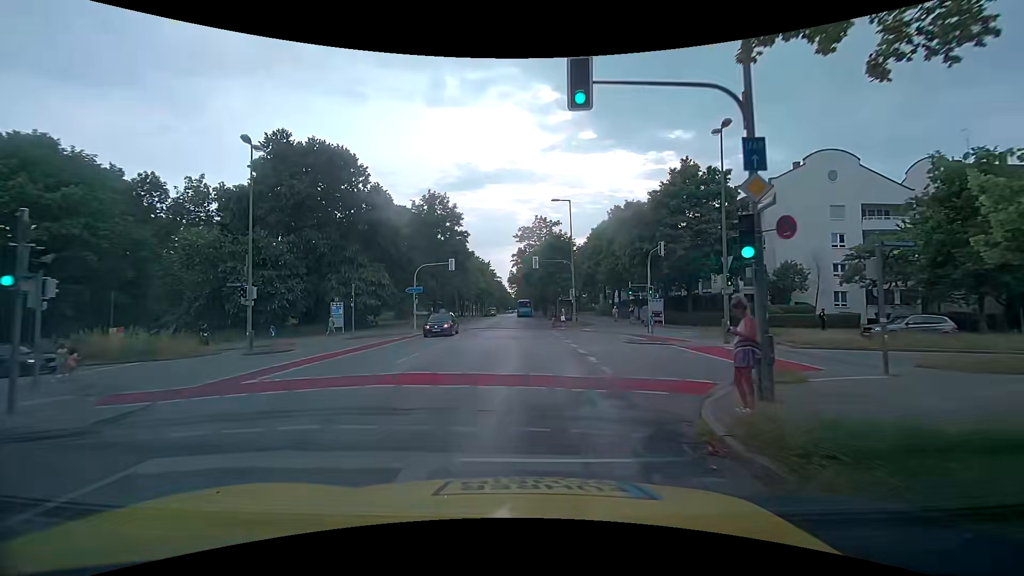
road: tertiary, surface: asphalt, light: Day
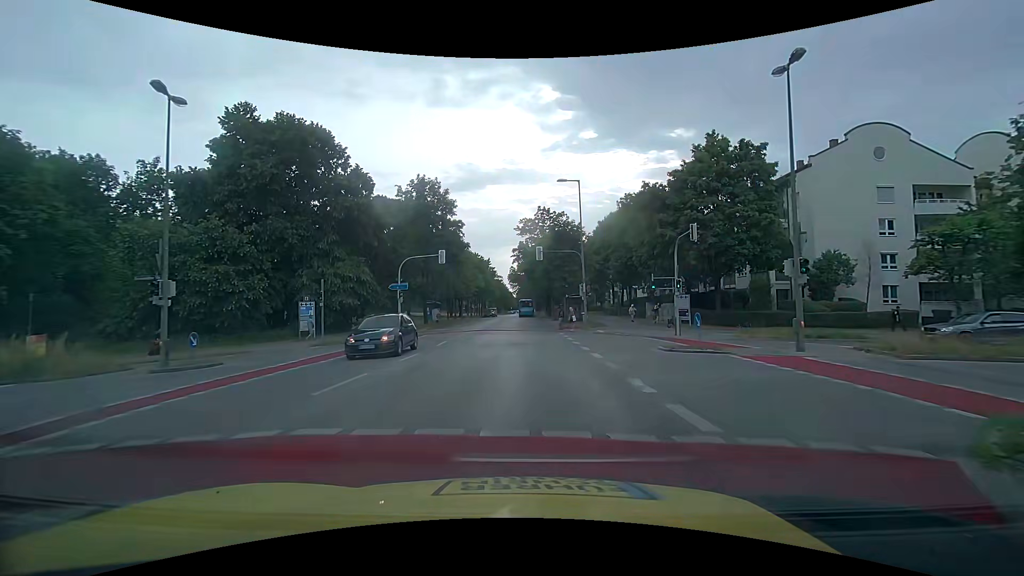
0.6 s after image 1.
(0.0, +6.0) m; 0°
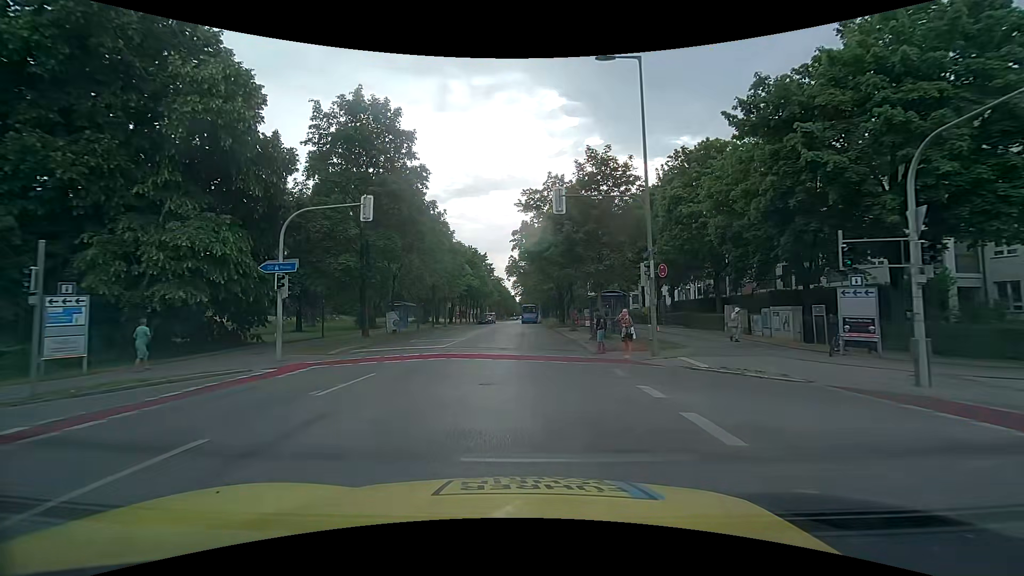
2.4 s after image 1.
(+0.2, +18.3) m; 0°
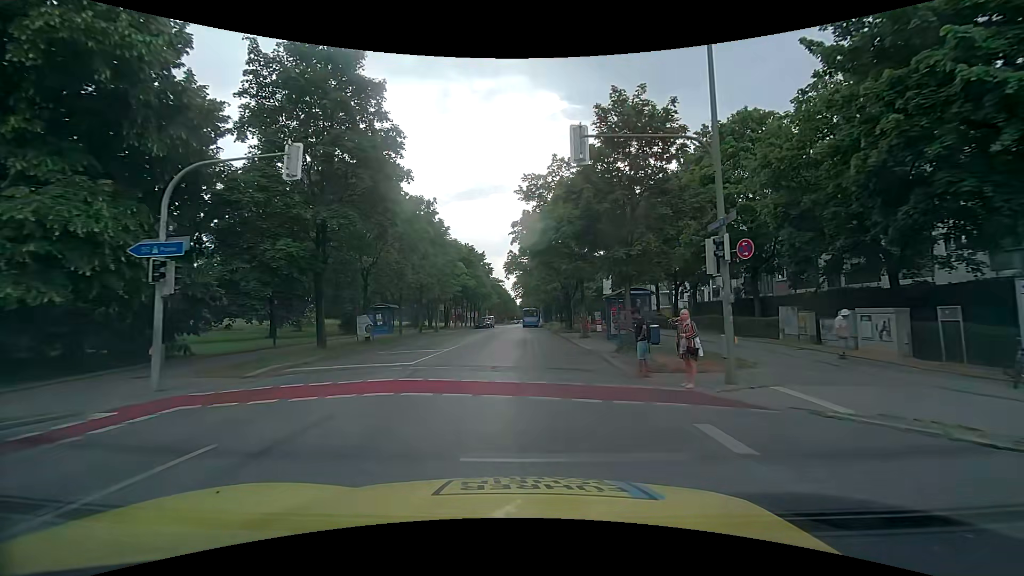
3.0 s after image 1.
(0.0, +6.2) m; +1°
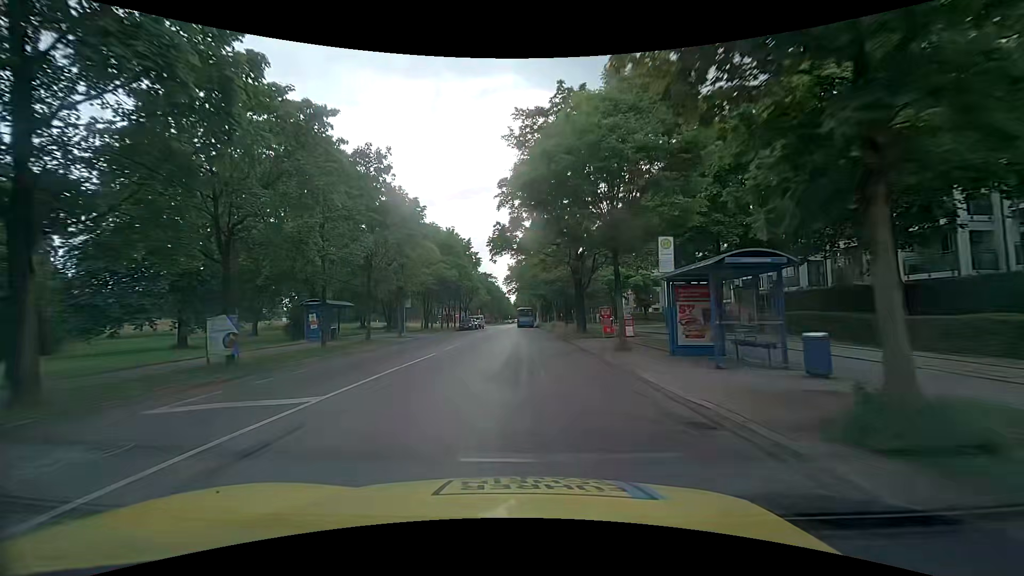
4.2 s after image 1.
(0.0, +12.8) m; -1°
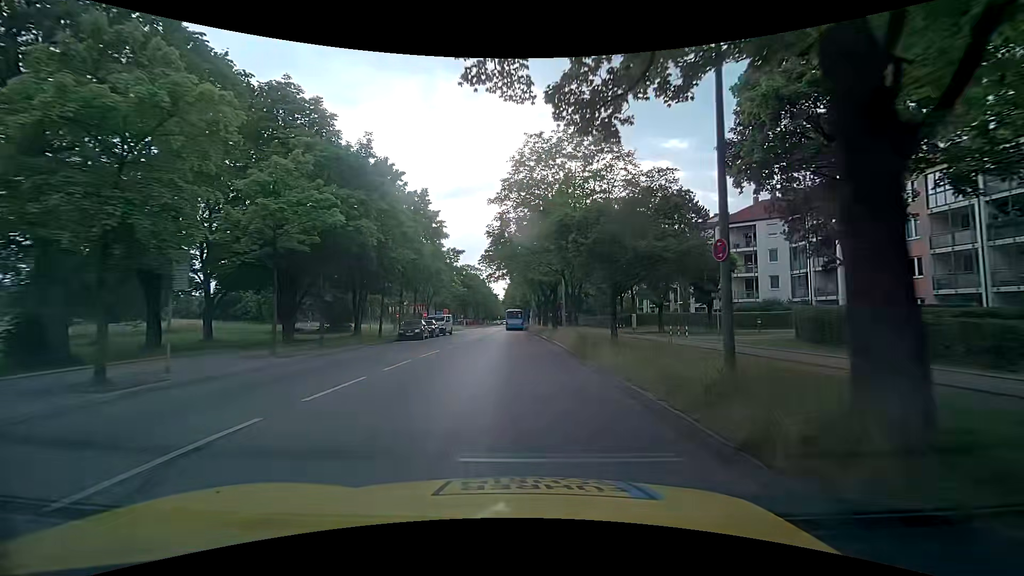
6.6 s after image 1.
(+0.4, +25.2) m; +2°
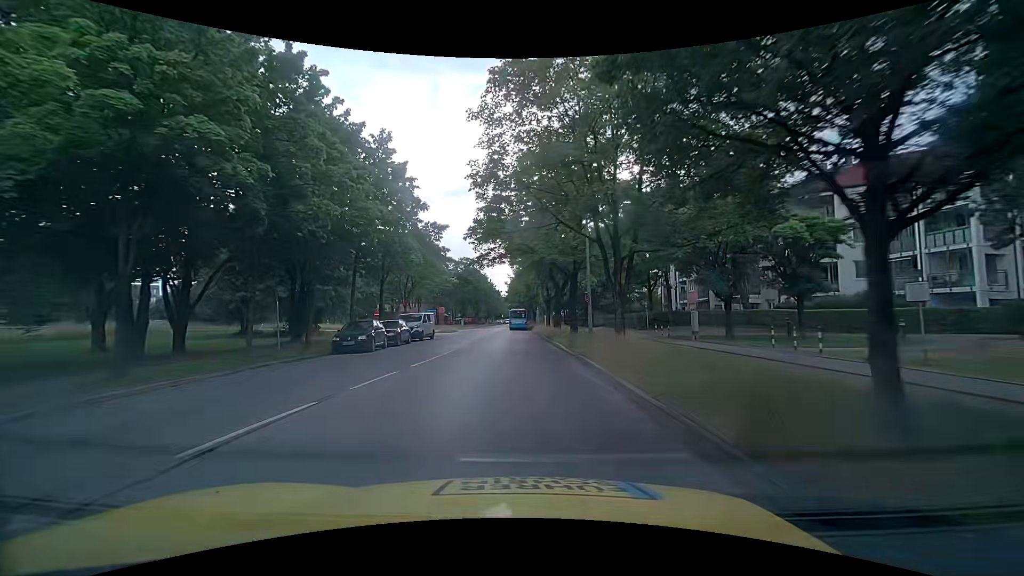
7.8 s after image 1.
(0.0, +12.5) m; 0°
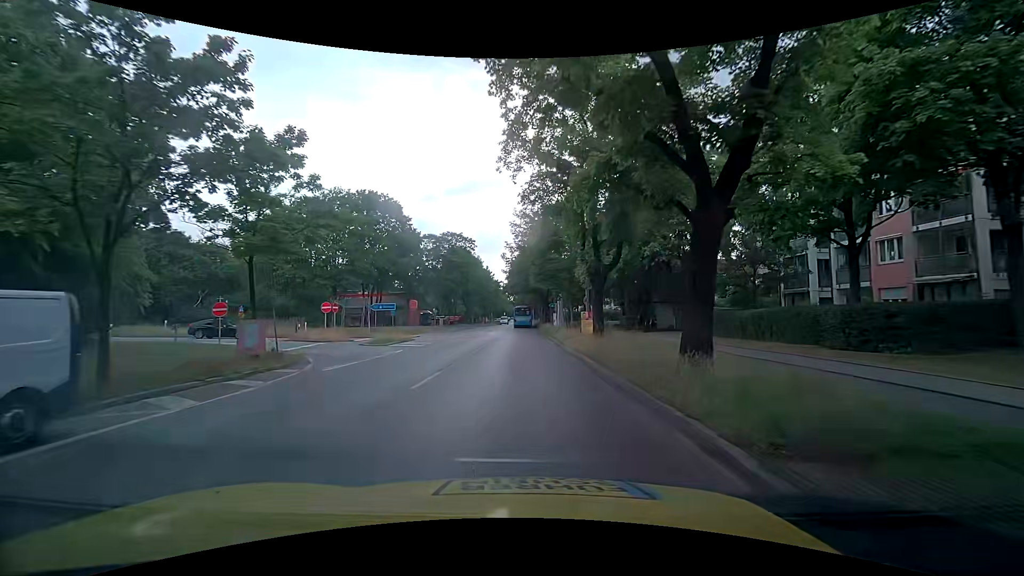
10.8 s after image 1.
(-0.5, +31.3) m; -1°
(0, +10) (0, +20) (+1, +30) (+1, +40) (+1, +50) (+1, +60) (+1, +70) (+1, +80) (+1, +90) (+1, +100) m
